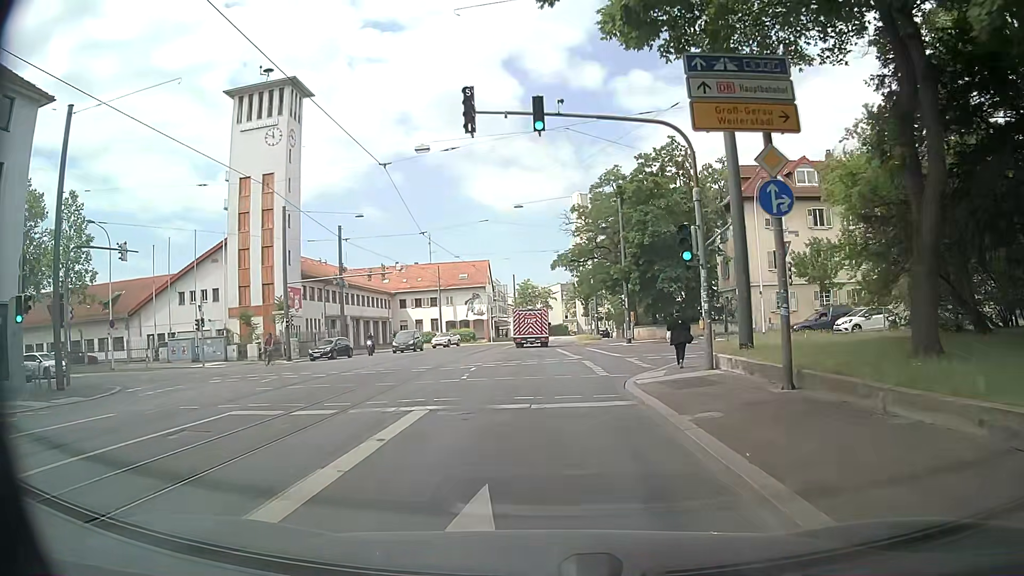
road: secondary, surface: asphalt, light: Day
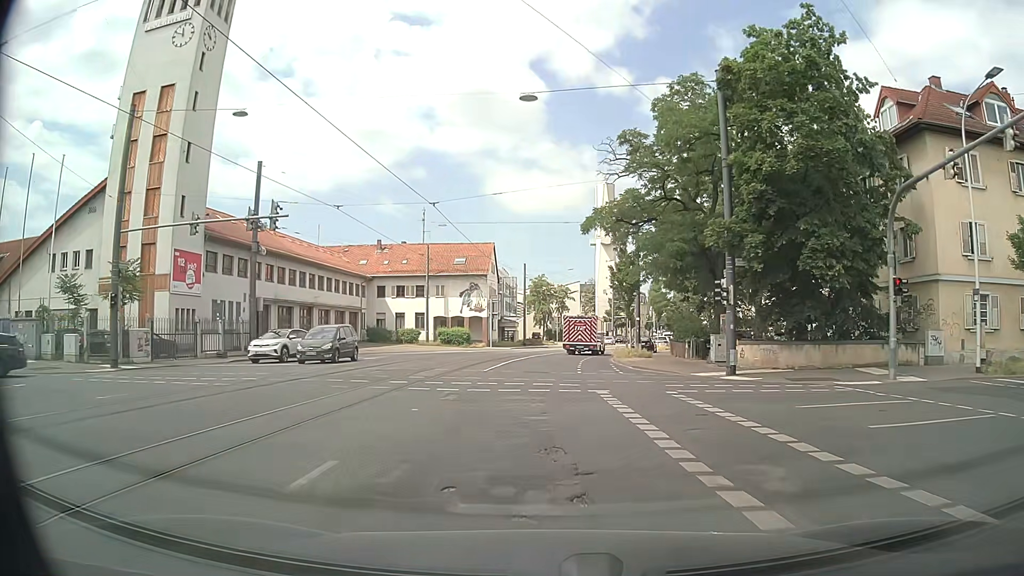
(0.0, +22.6) m; -1°
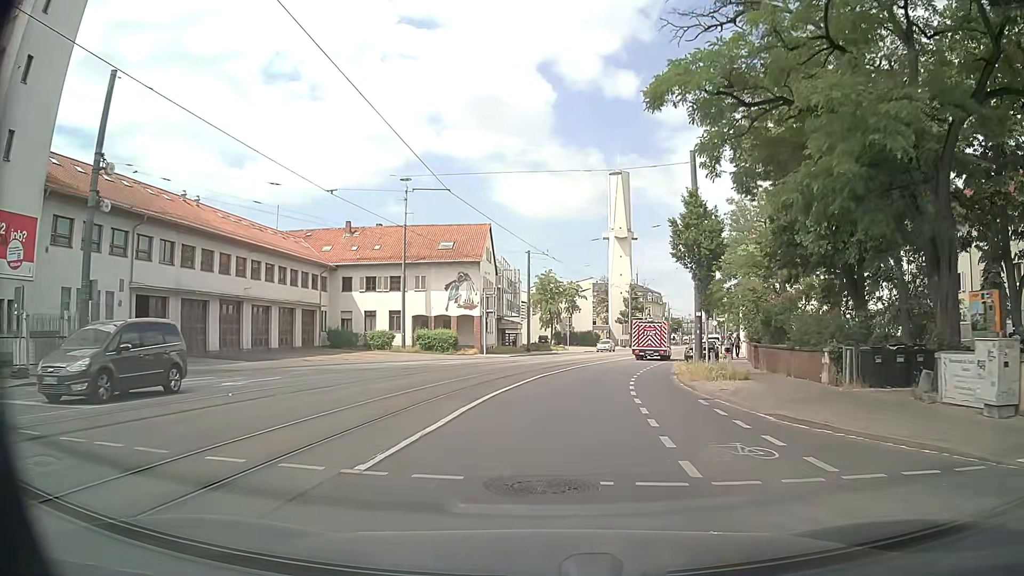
(+0.2, +17.3) m; +1°
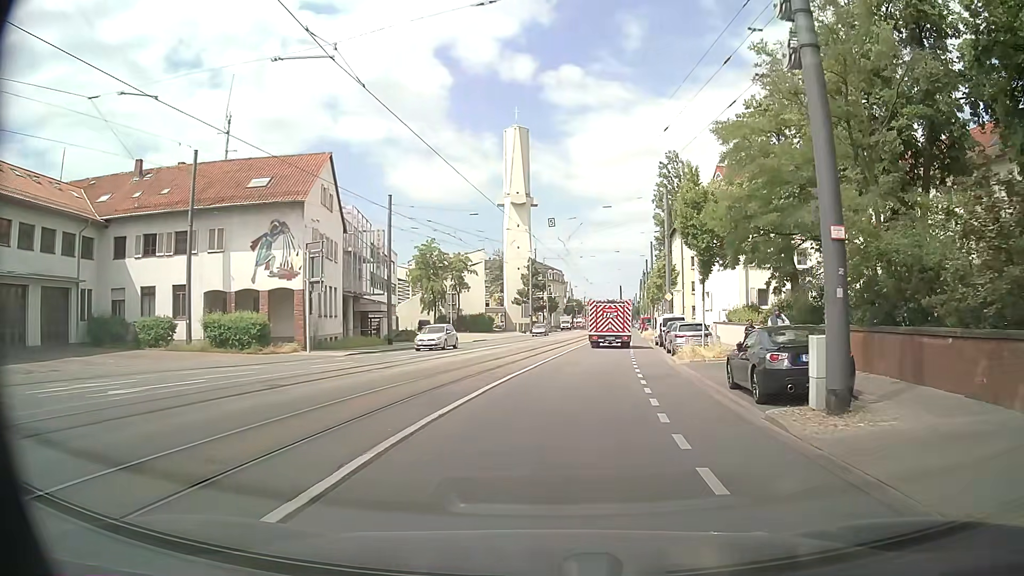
(+1.5, +23.4) m; +9°
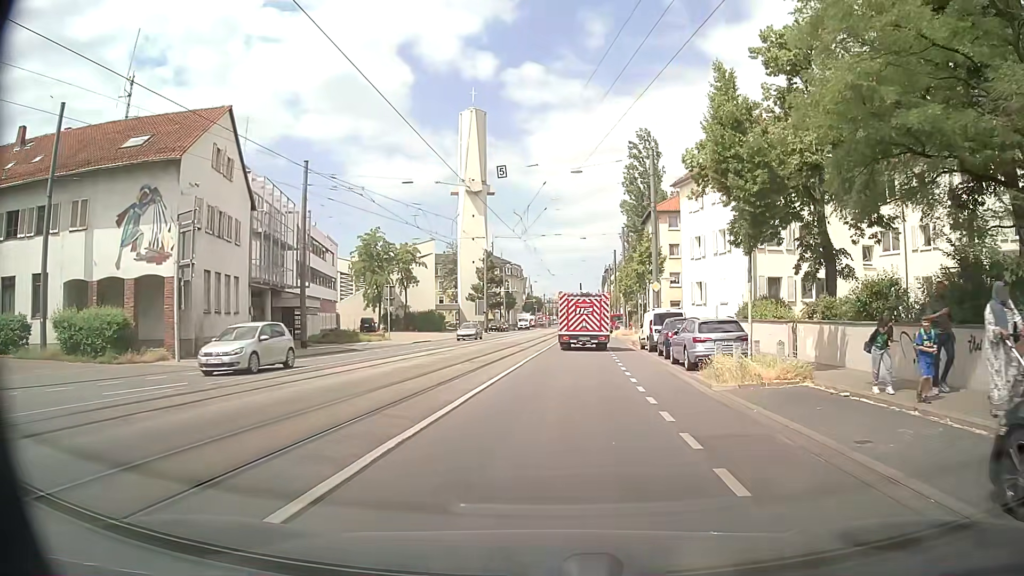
(+0.3, +10.1) m; +3°
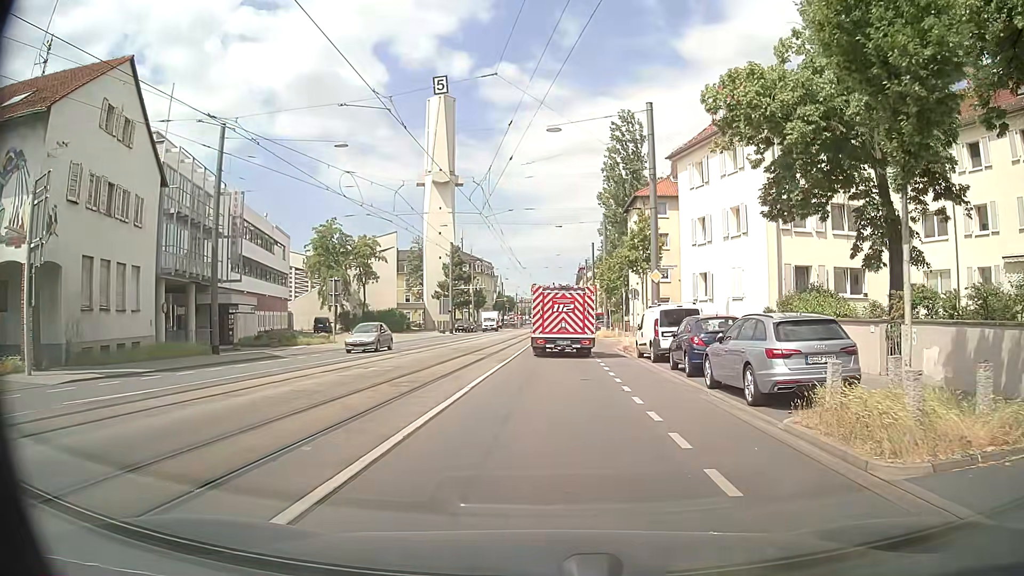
(+0.2, +7.8) m; +3°
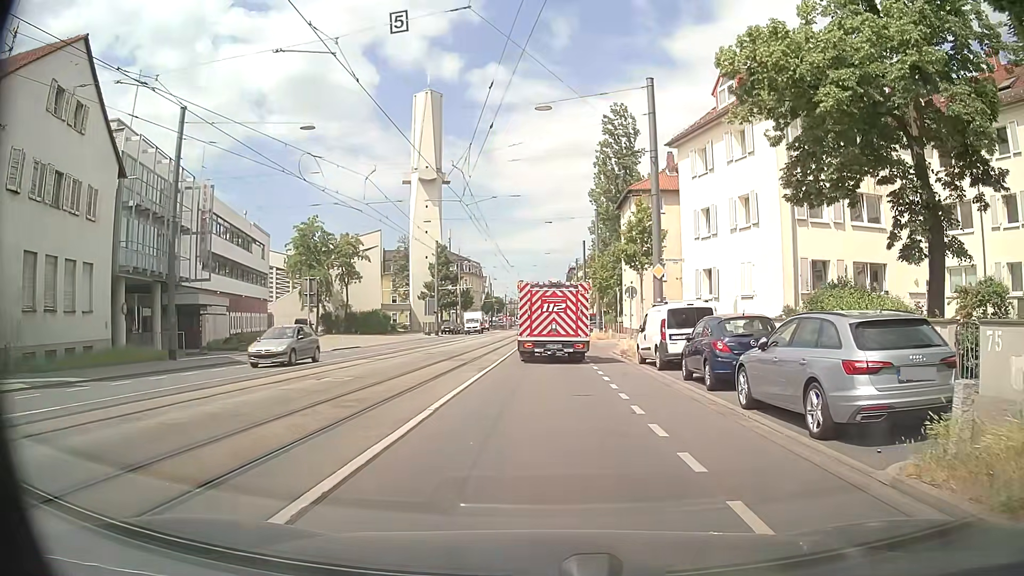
(0.0, +3.0) m; +1°
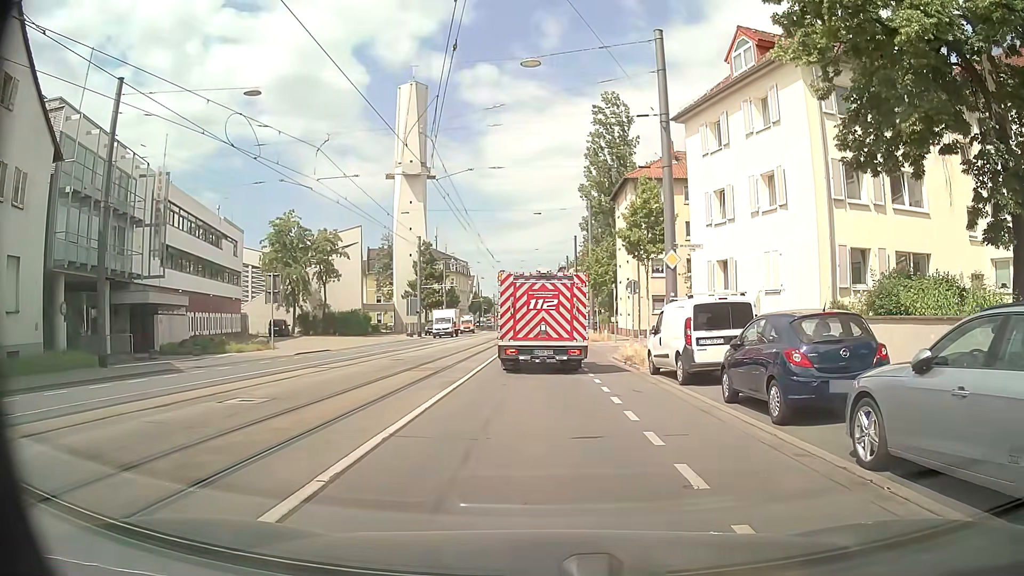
(0.0, +4.3) m; +1°
